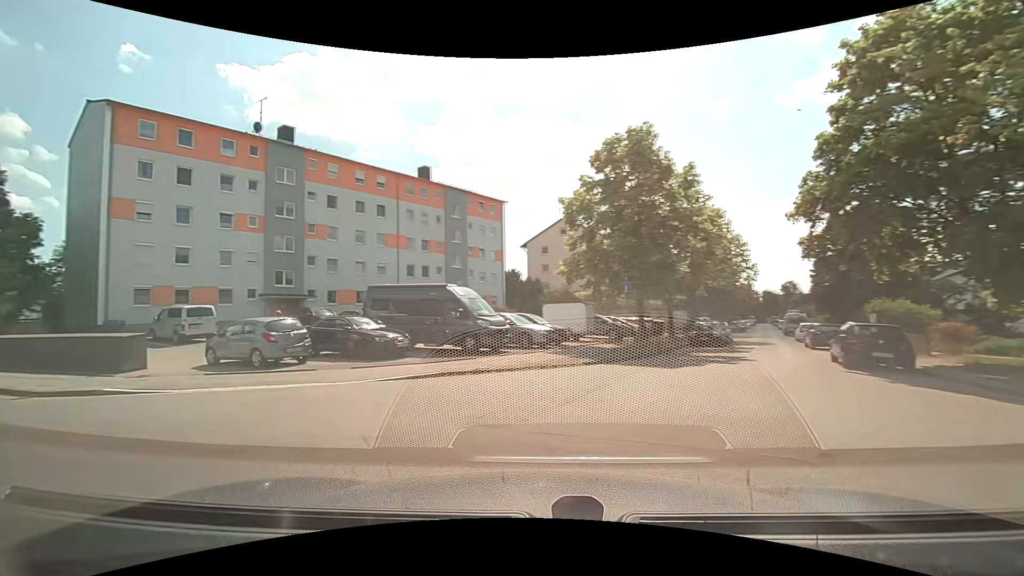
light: Day
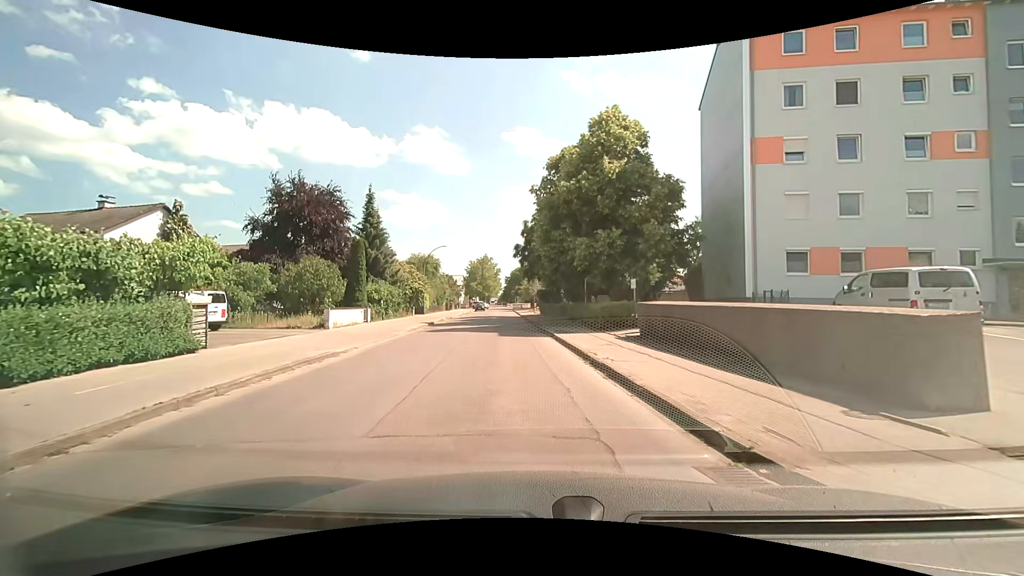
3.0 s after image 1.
(-8.4, +9.4) m; -62°
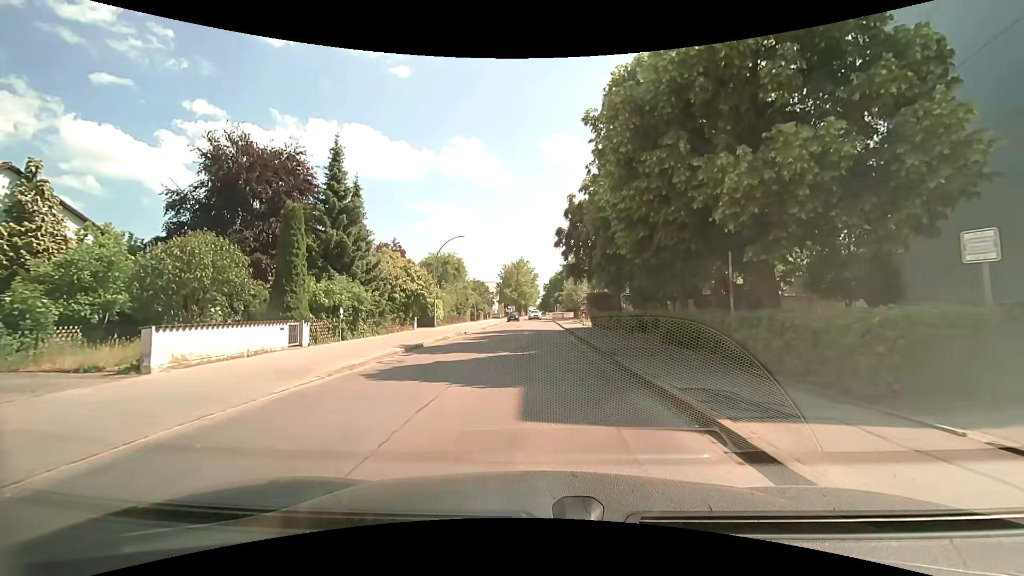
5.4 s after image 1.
(-0.9, +14.7) m; -5°
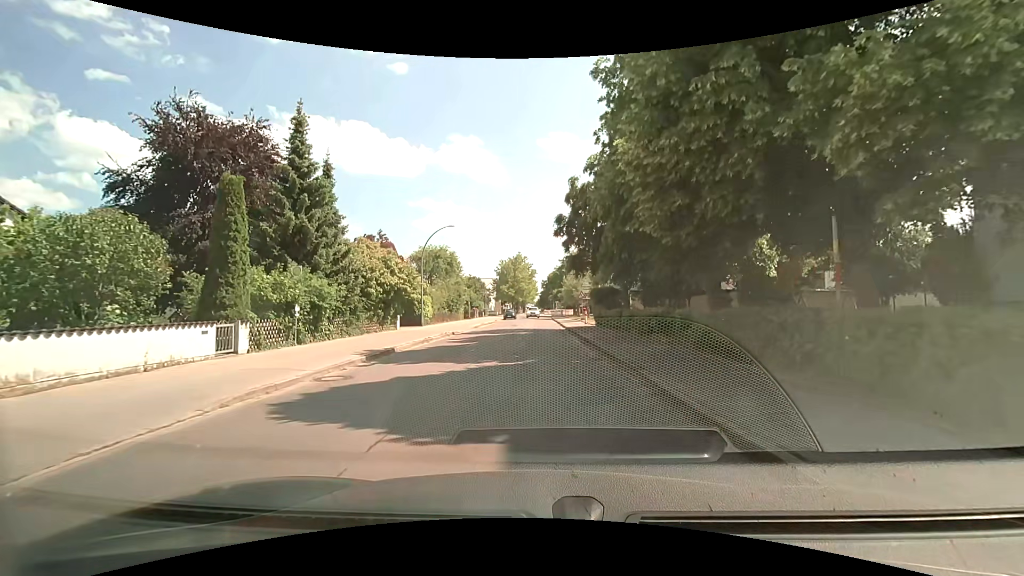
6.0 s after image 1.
(0.0, +3.9) m; 0°
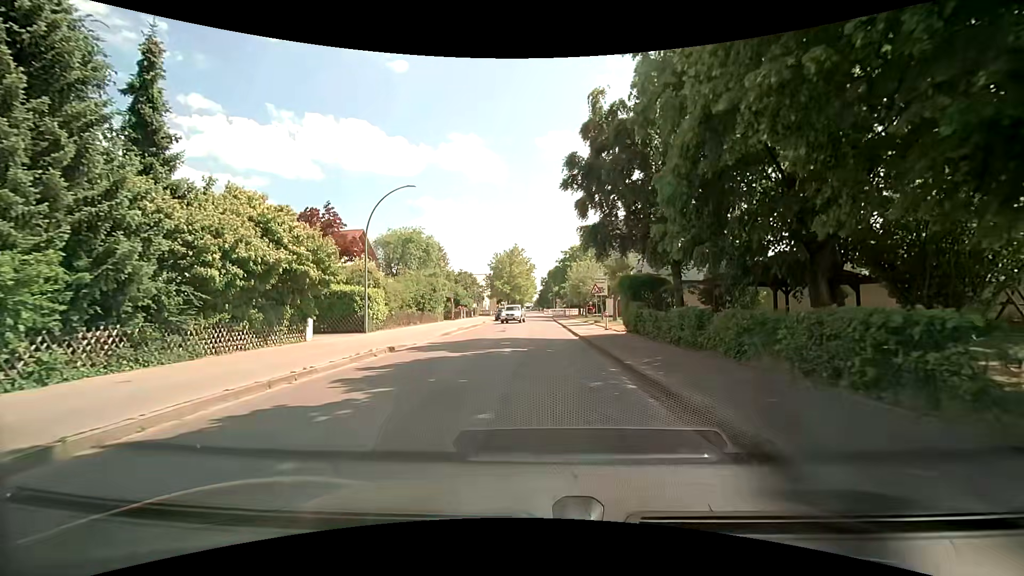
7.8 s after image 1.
(0.0, +12.4) m; 0°
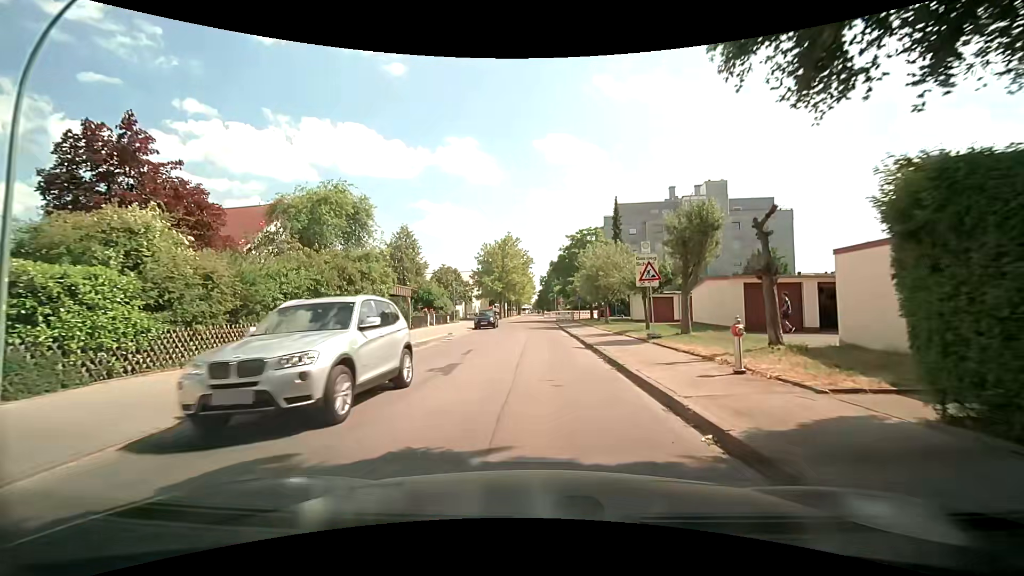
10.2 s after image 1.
(+0.1, +17.8) m; 0°
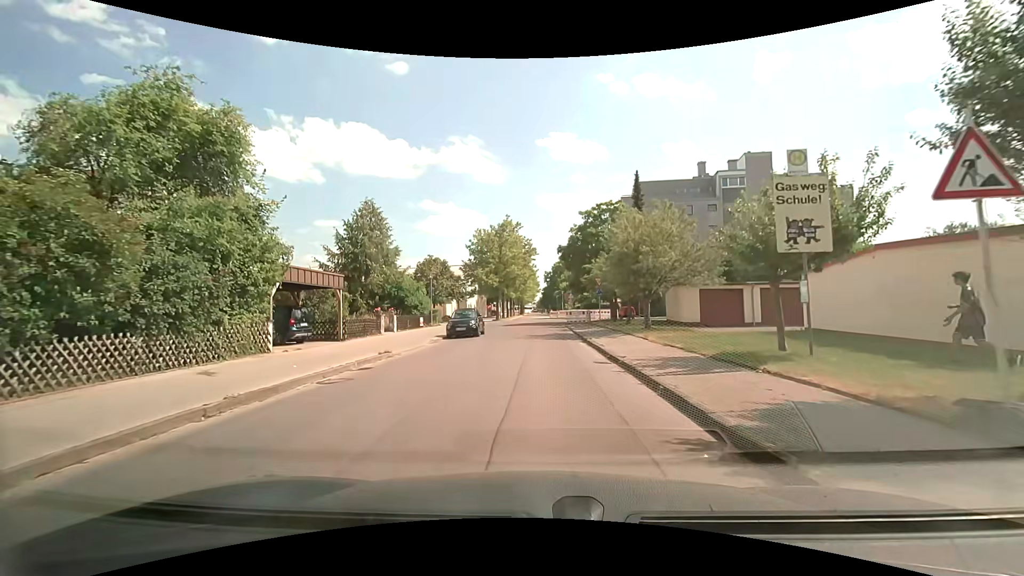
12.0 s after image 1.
(+0.2, +13.4) m; +1°
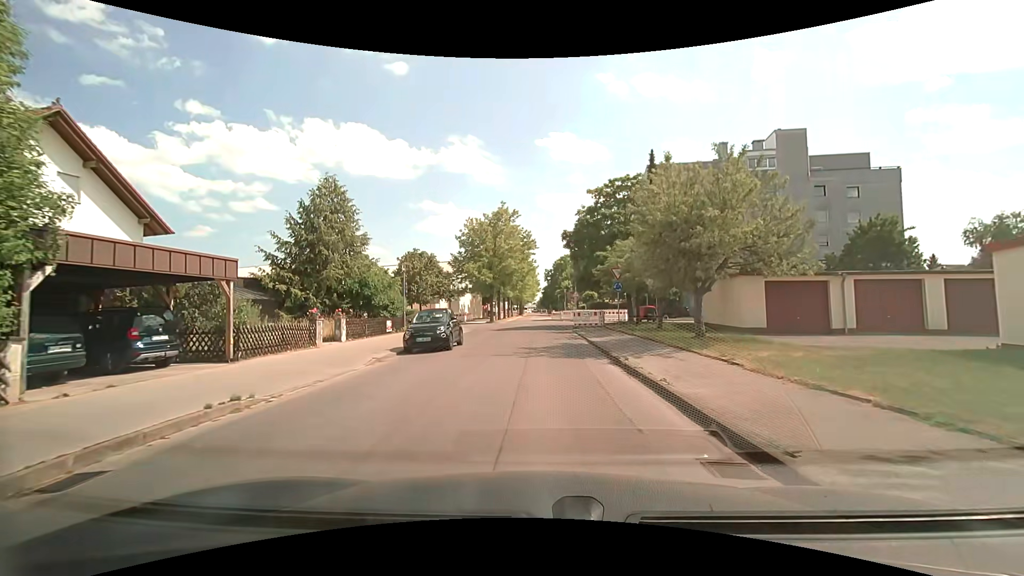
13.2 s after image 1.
(0.0, +8.3) m; 0°
